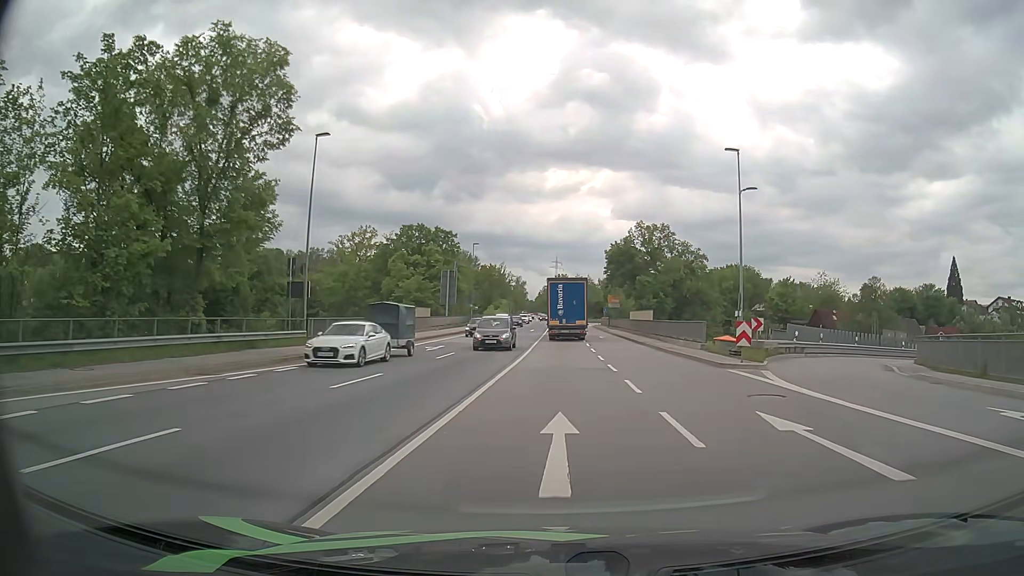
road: primary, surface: asphalt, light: Day
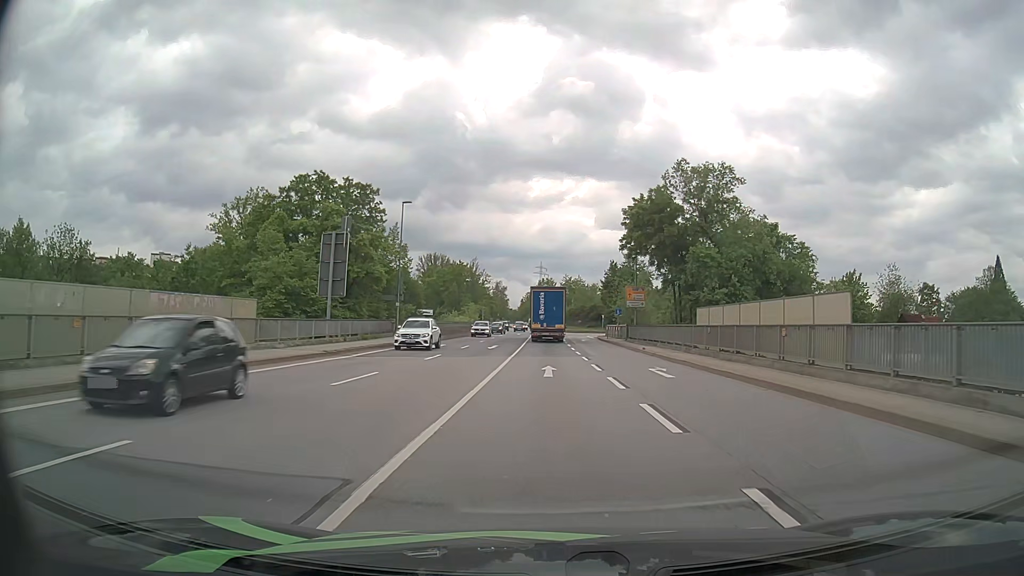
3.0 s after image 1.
(+0.7, +35.7) m; +1°
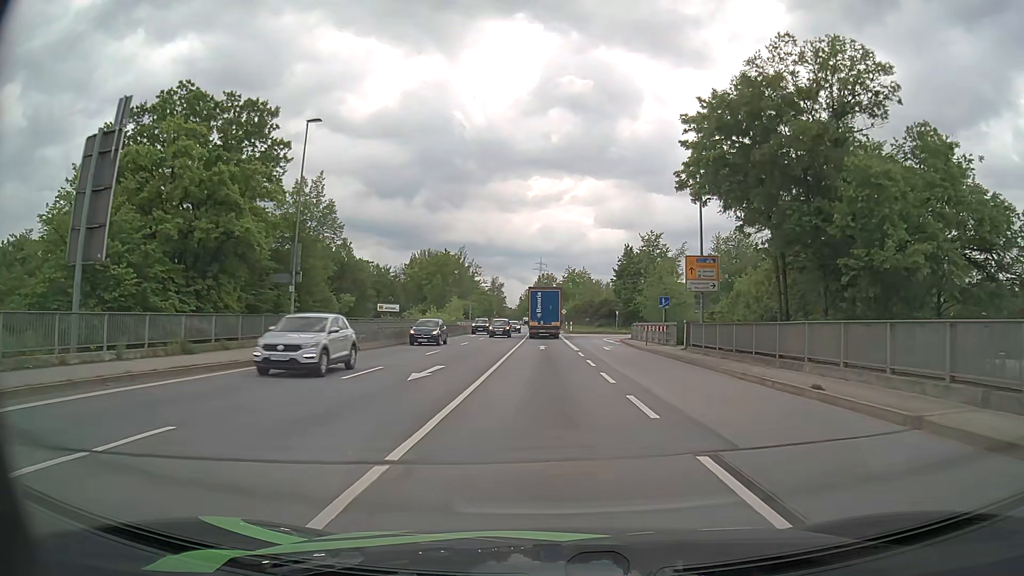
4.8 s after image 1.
(0.0, +22.6) m; 0°
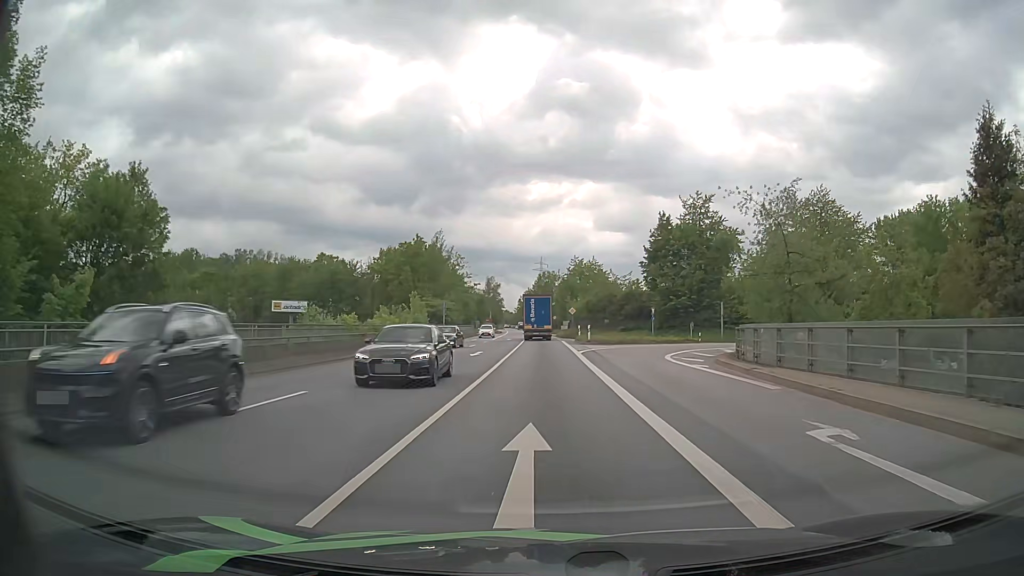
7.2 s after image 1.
(-0.1, +29.9) m; 0°
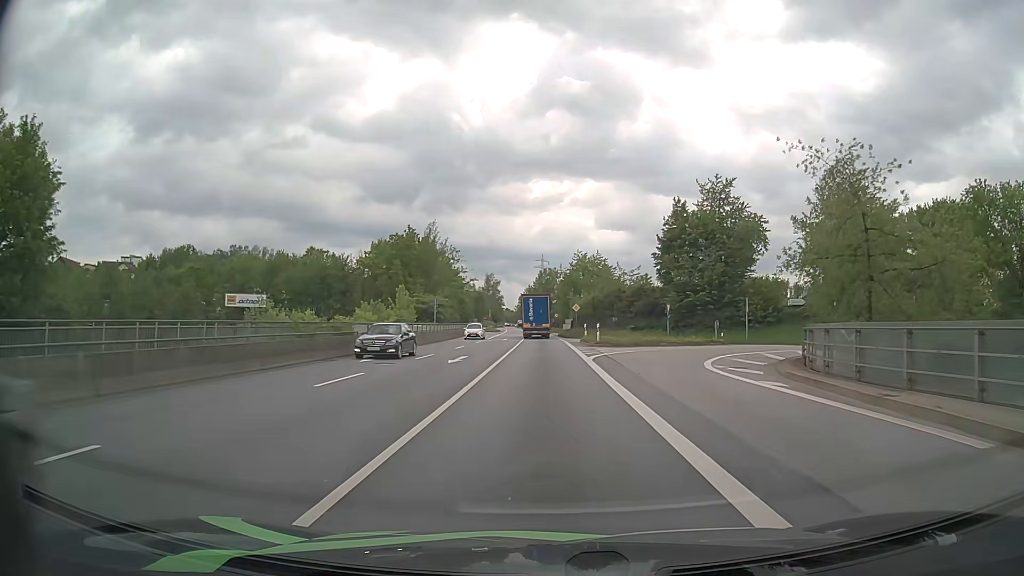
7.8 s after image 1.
(0.0, +7.3) m; 0°
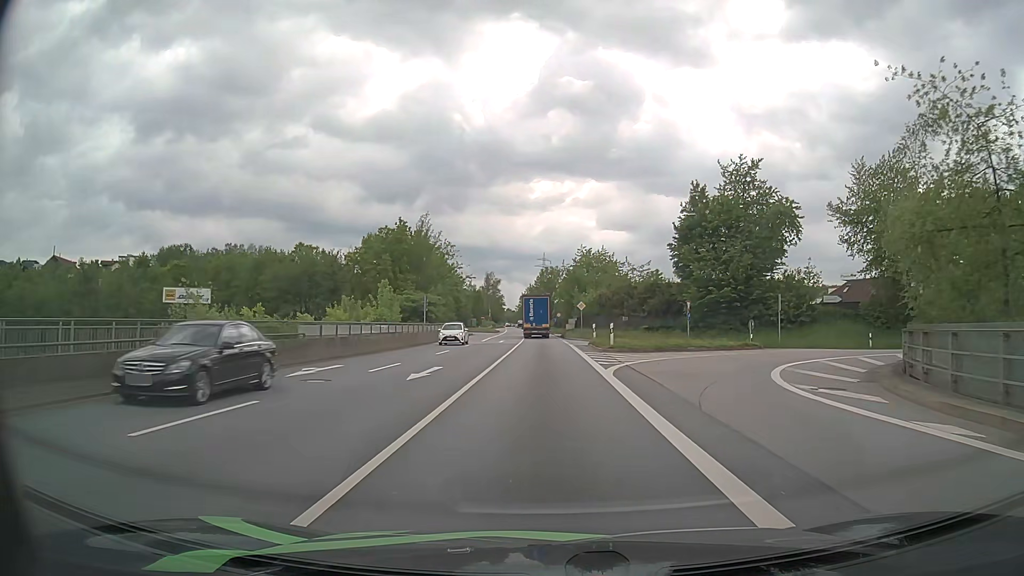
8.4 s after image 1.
(0.0, +7.2) m; 0°
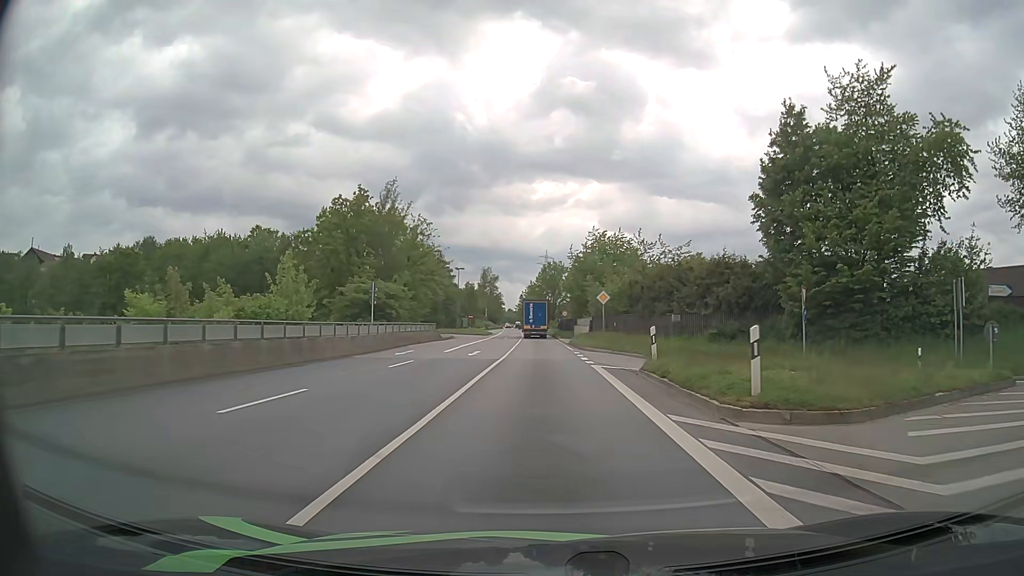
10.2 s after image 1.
(0.0, +21.4) m; 0°
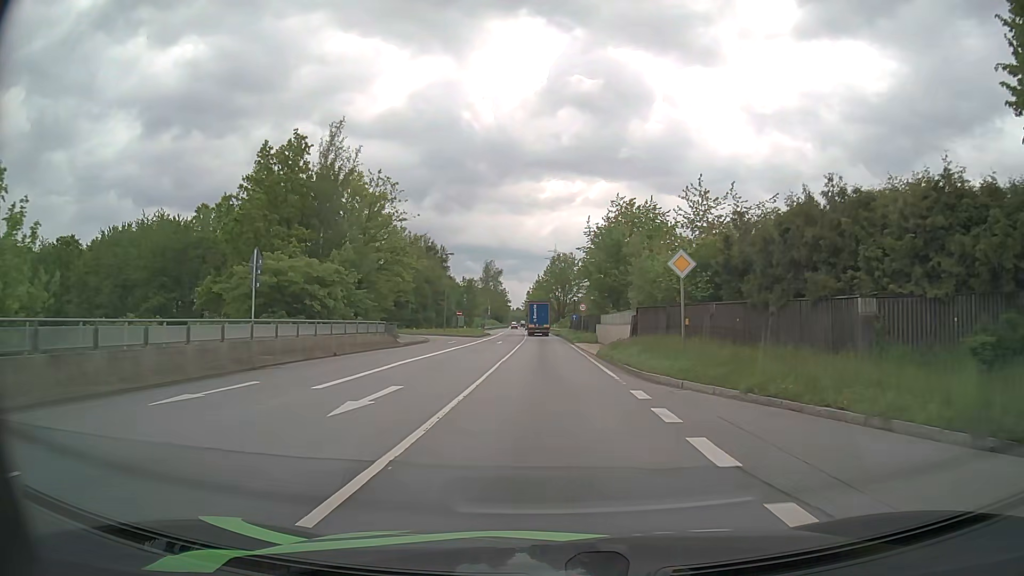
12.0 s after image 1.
(0.0, +20.9) m; 0°
